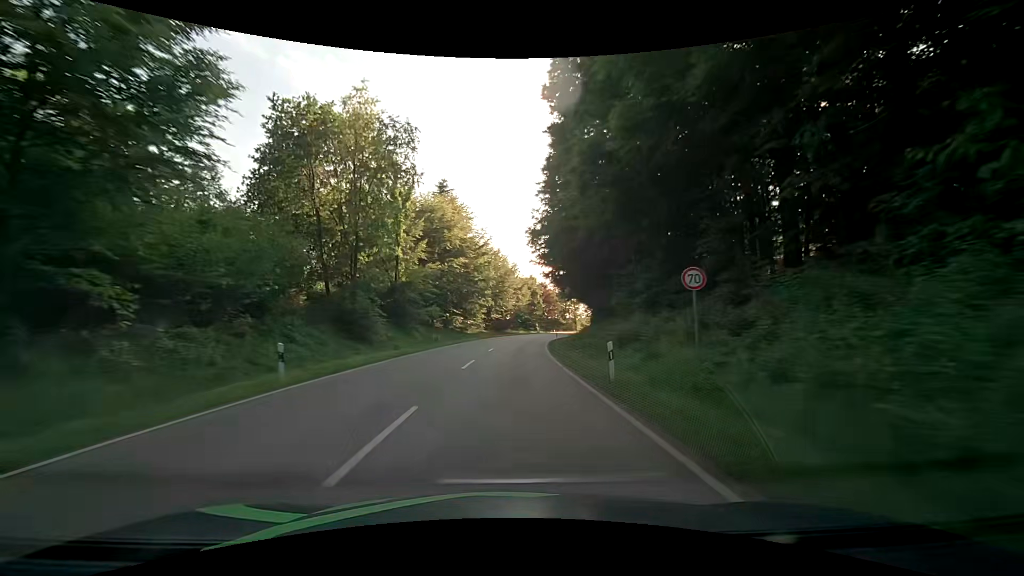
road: secondary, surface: asphalt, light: Day
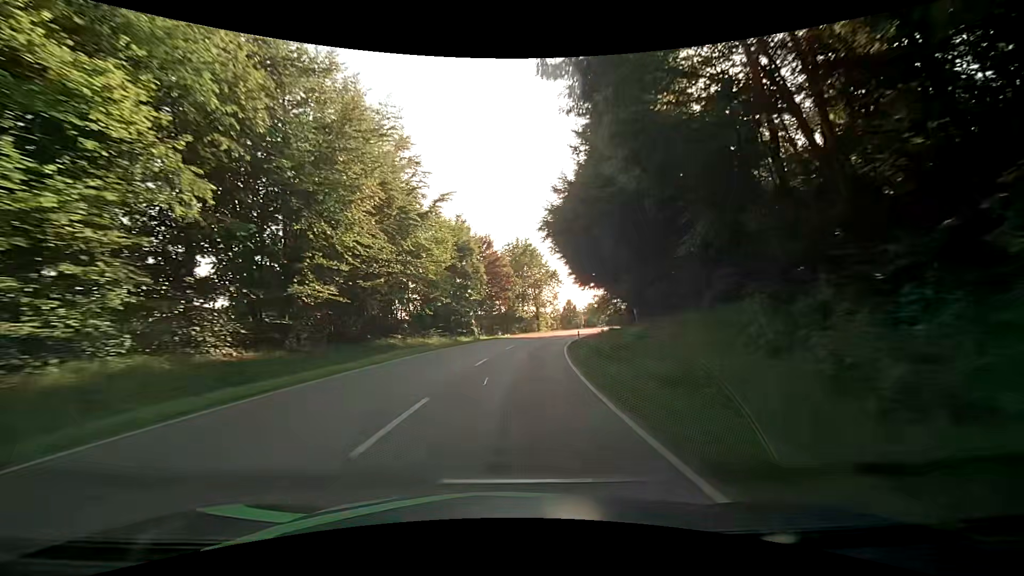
(+3.1, +57.7) m; +8°
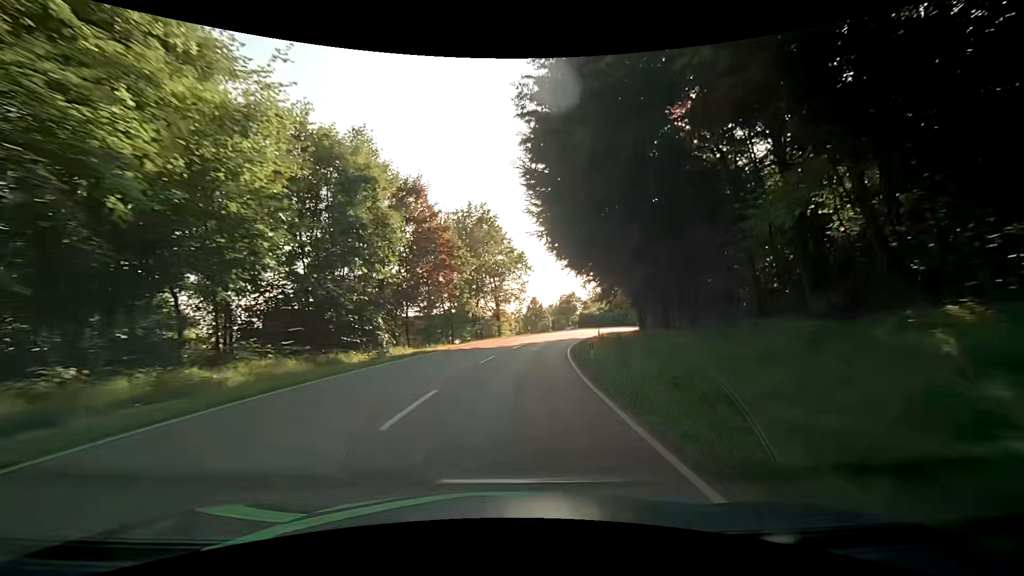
(+0.7, +22.3) m; +4°
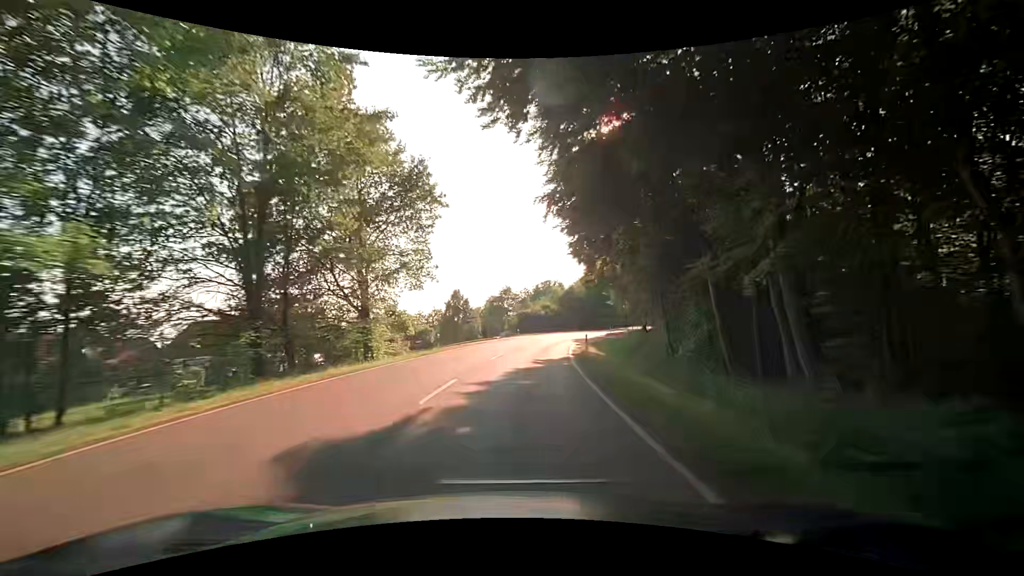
(+2.4, +32.8) m; +8°
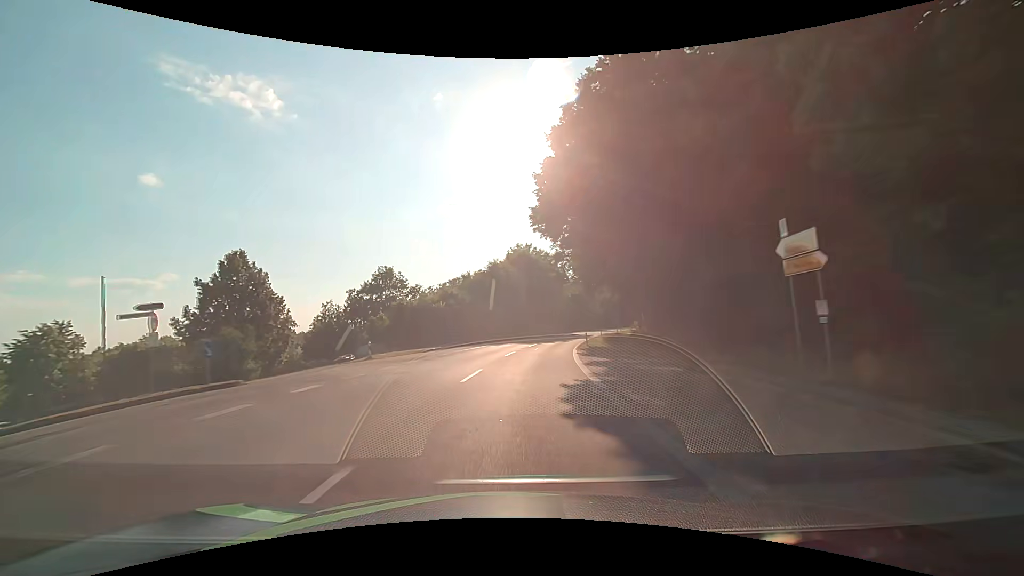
(+4.4, +43.0) m; +11°
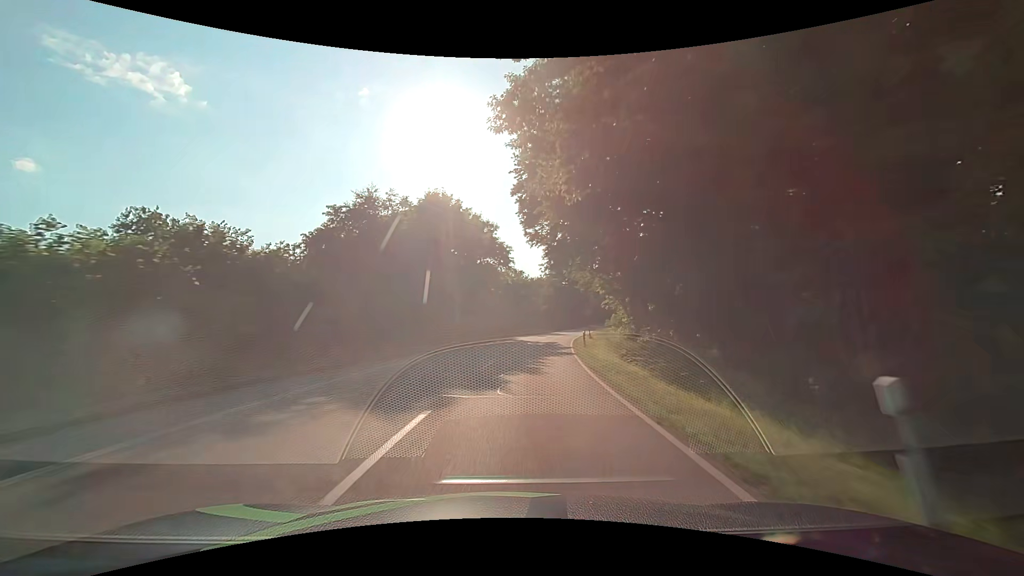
(+2.3, +32.2) m; +9°
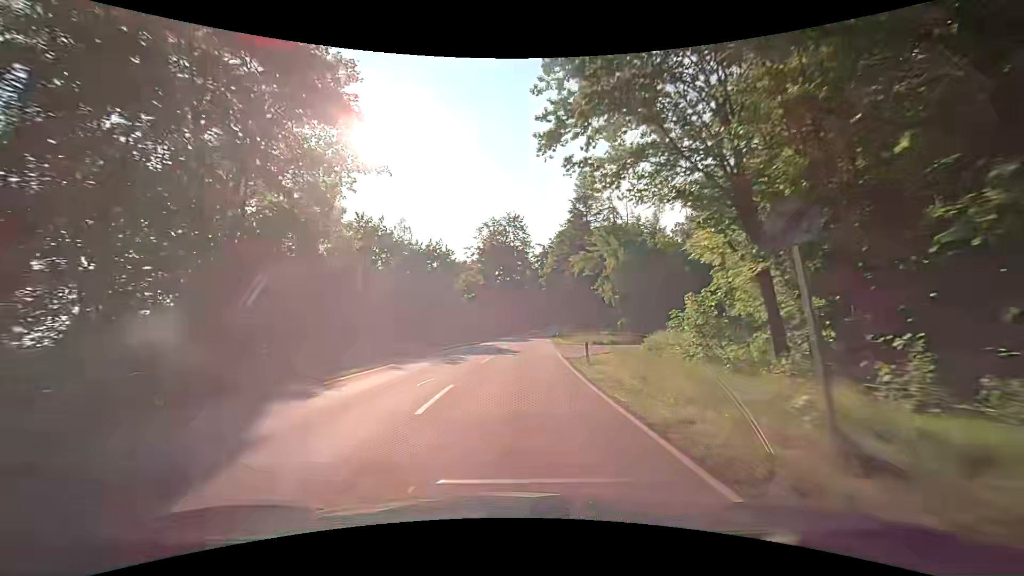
(+3.5, +42.9) m; +8°
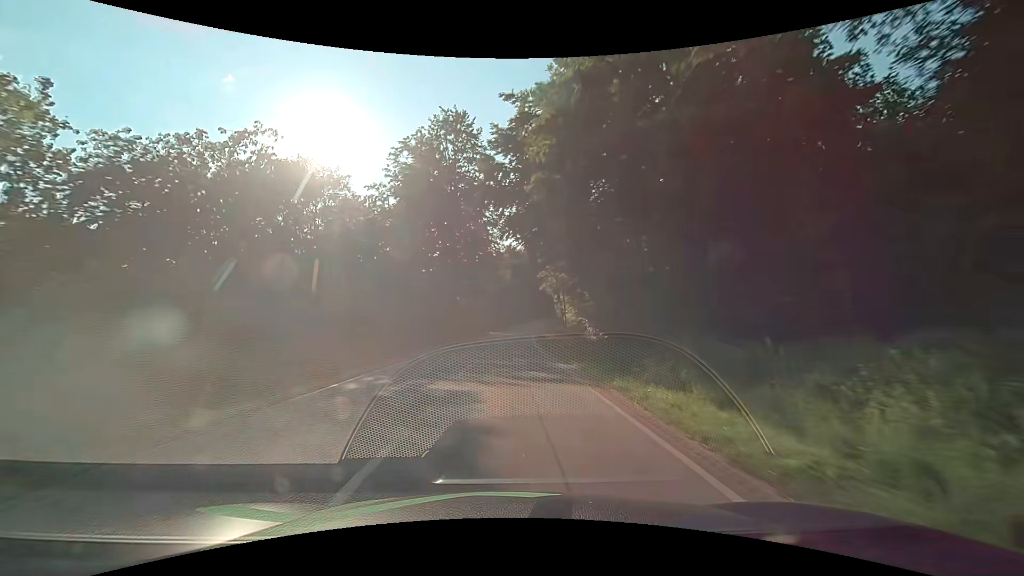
(+3.1, +53.7) m; +5°
(0, +10) (0, +20) (0, +30) (0, +40) (+1, +50) (+1, +60) (+2, +70) (+3, +80) (+4, +90) (+5, +100) m
